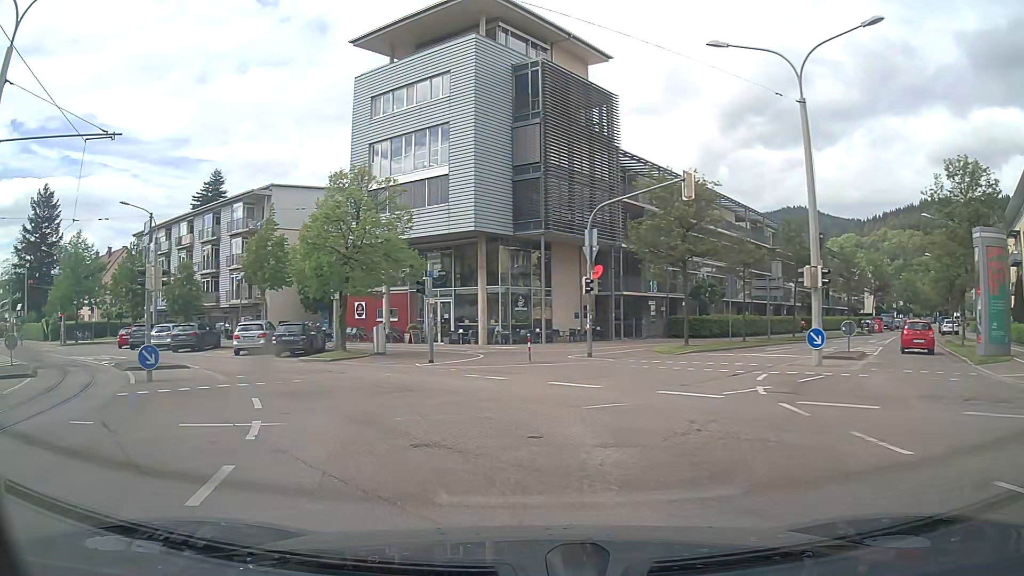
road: unclassified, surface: asphalt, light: Day
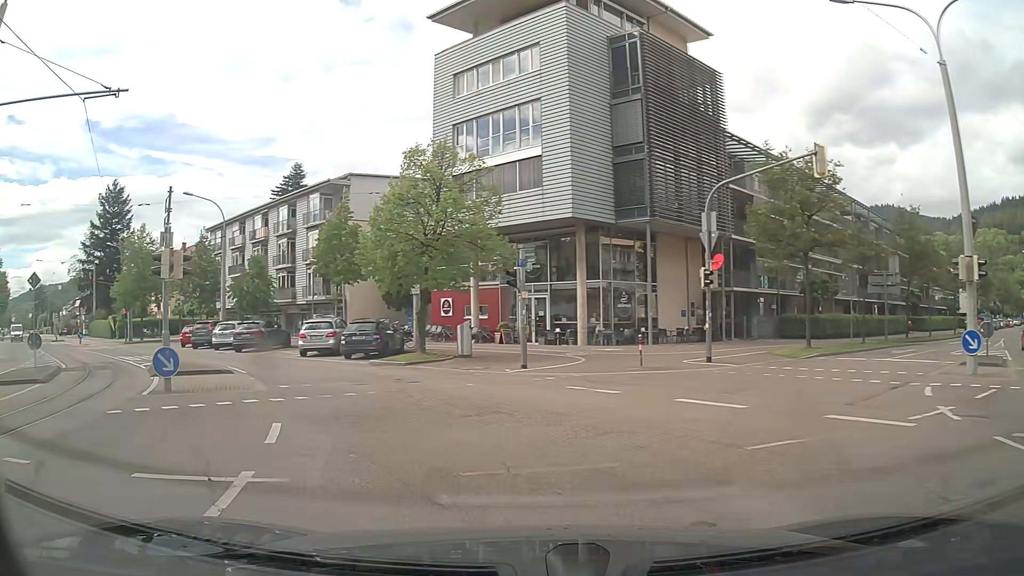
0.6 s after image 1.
(-0.3, +3.6) m; -9°
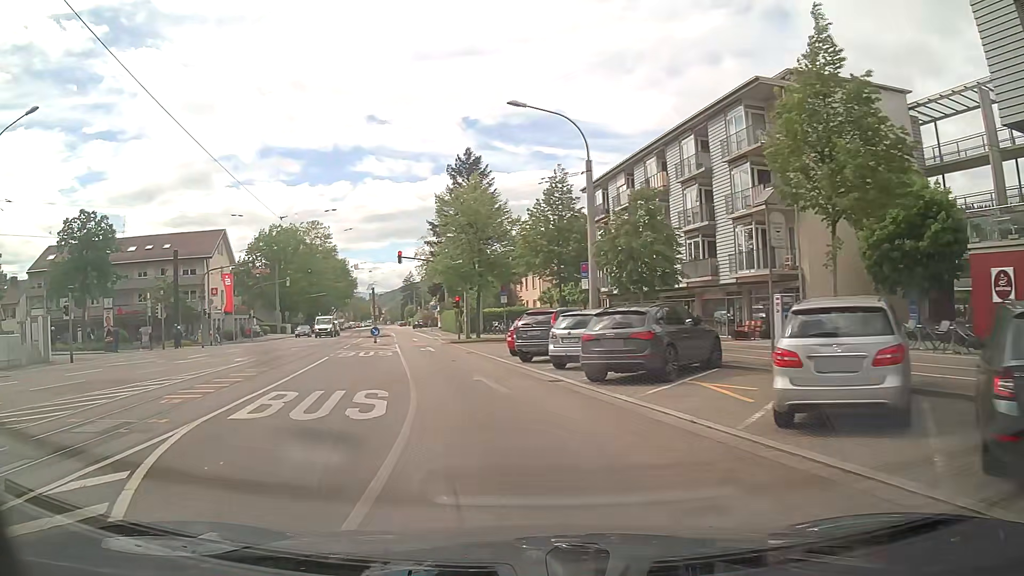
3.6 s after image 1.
(-6.3, +19.2) m; -34°
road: tertiary
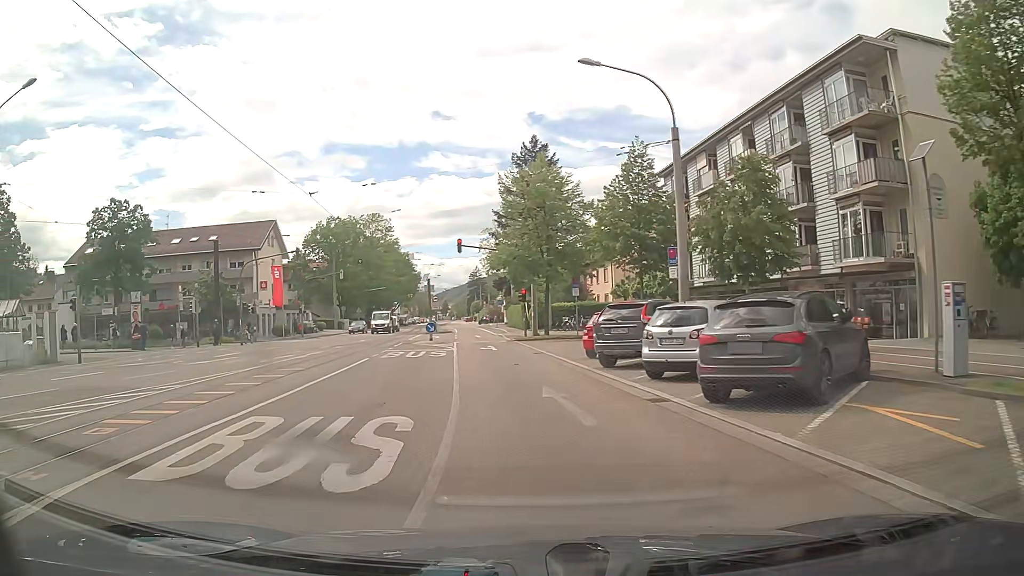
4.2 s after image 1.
(-0.2, +4.5) m; -5°
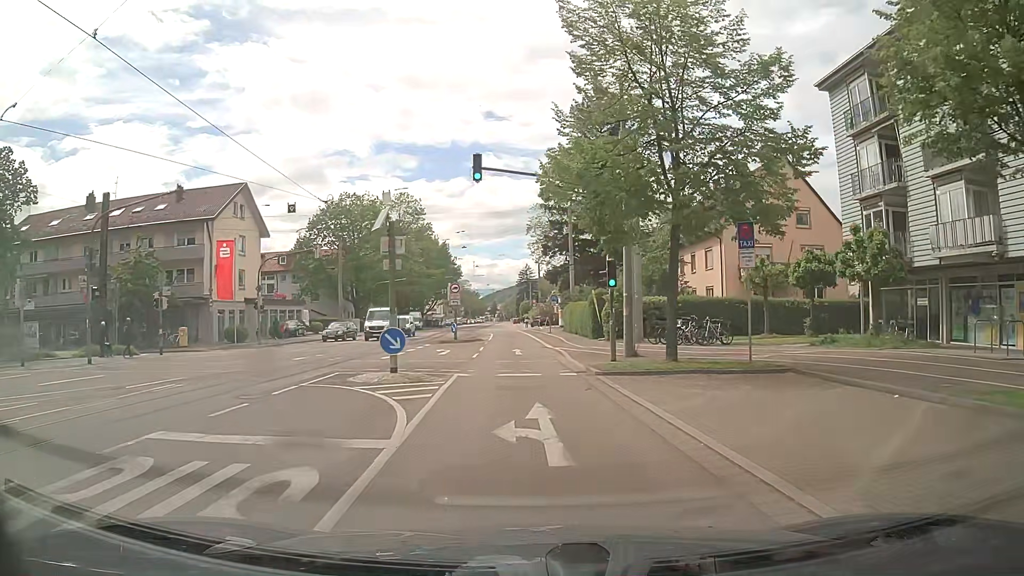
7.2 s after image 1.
(-1.4, +22.0) m; -4°
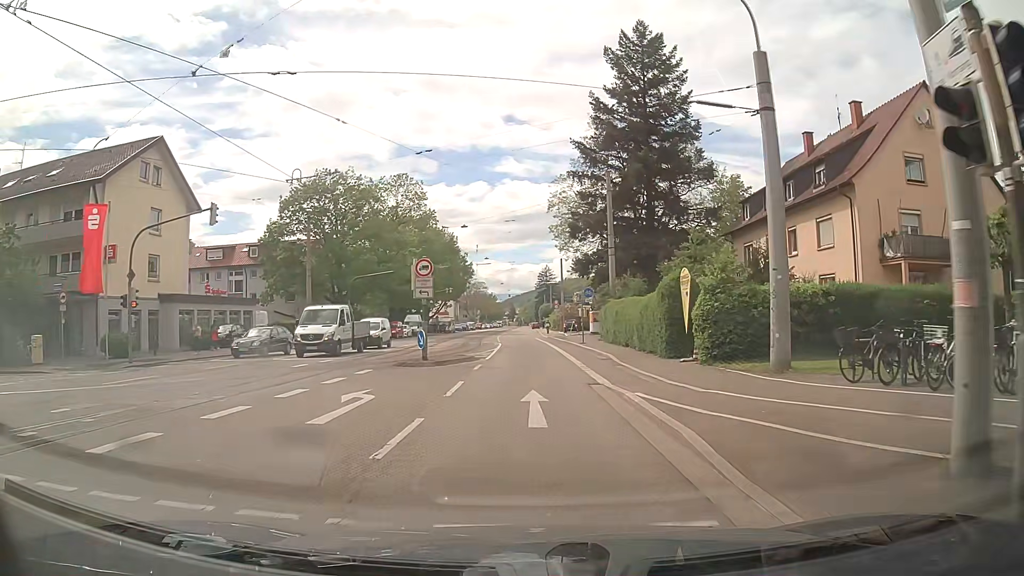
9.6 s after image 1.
(-0.4, +17.5) m; -3°
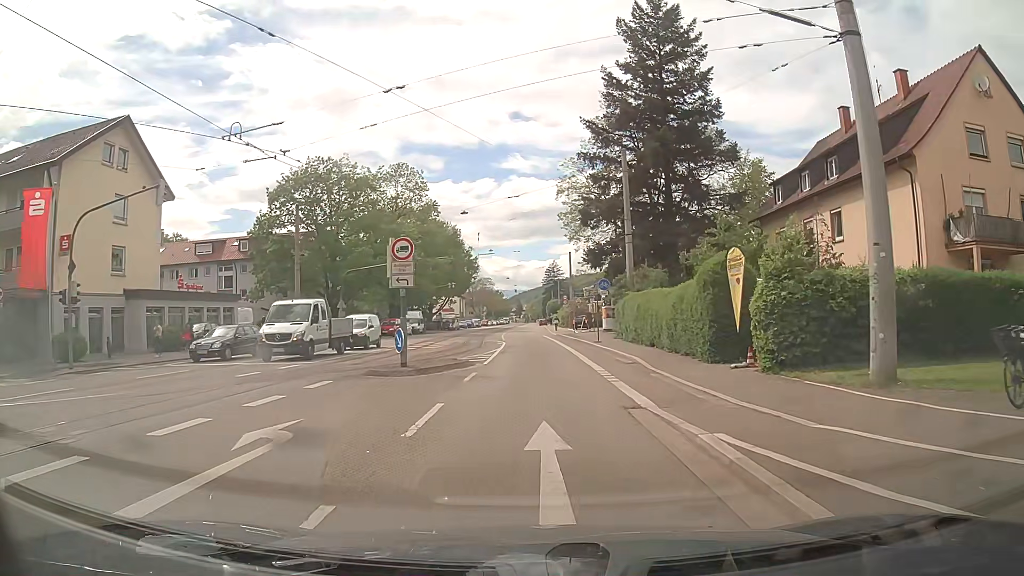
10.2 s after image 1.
(0.0, +4.9) m; 0°
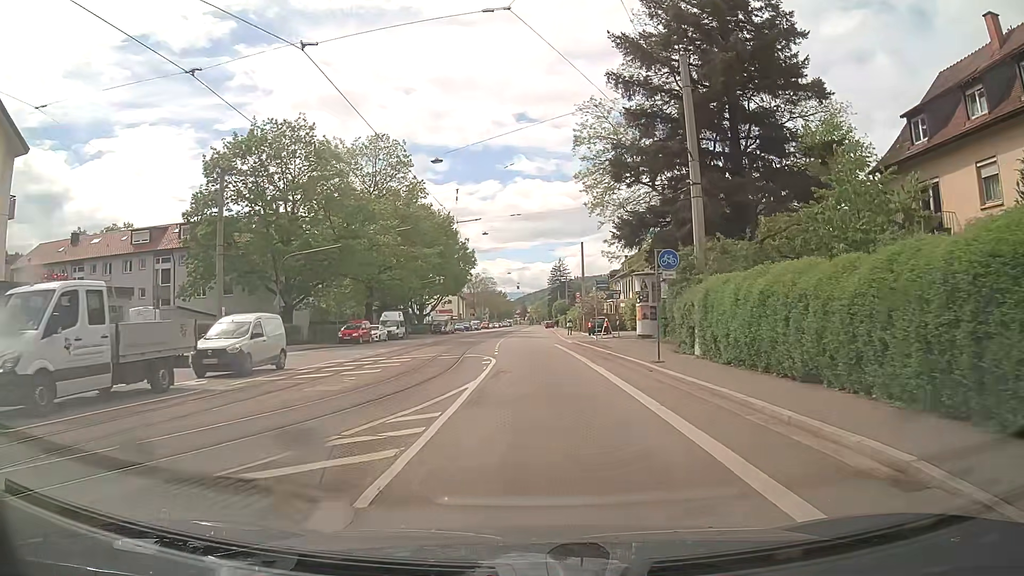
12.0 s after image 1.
(-0.2, +15.5) m; -1°
(0, +10) (0, +20) (0, +30) (0, +40) (0, +50) (0, +60) (0, +70) (0, +80) (0, +90) (0, +100) m
